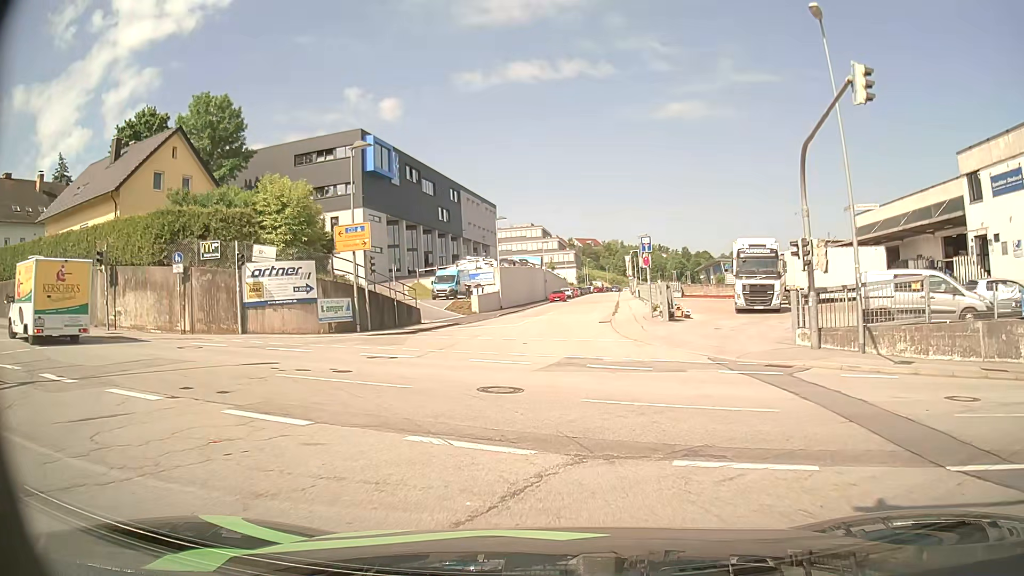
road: residential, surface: asphalt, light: Day
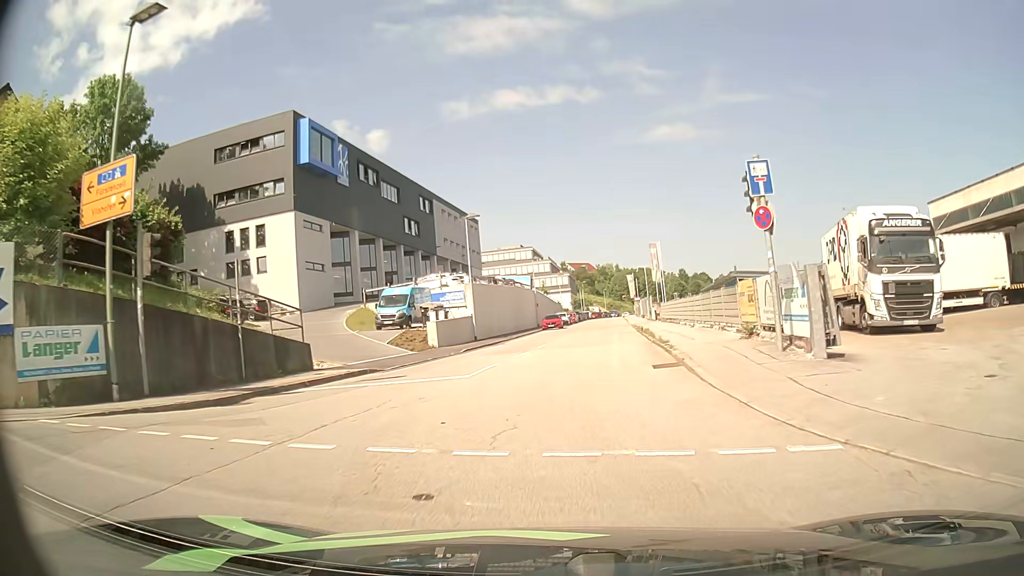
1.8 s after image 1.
(+0.3, +16.5) m; +1°
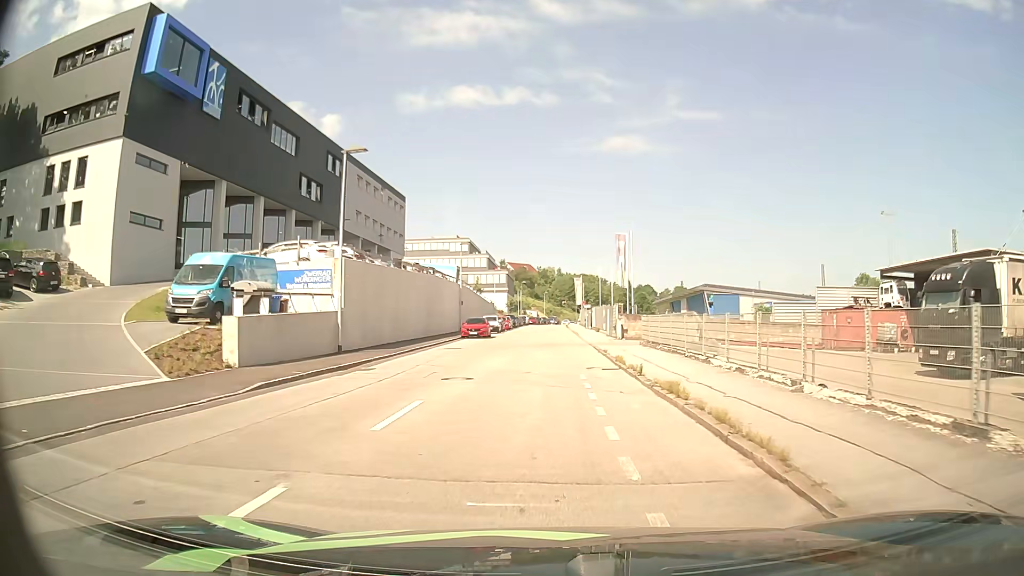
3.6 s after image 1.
(+1.0, +17.4) m; +6°
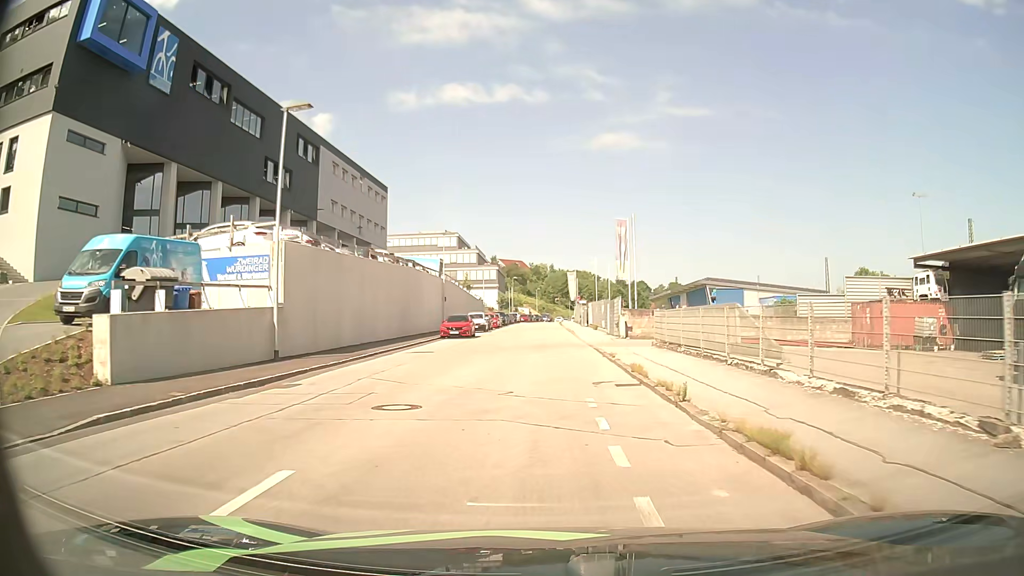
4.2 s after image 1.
(0.0, +5.8) m; +1°
